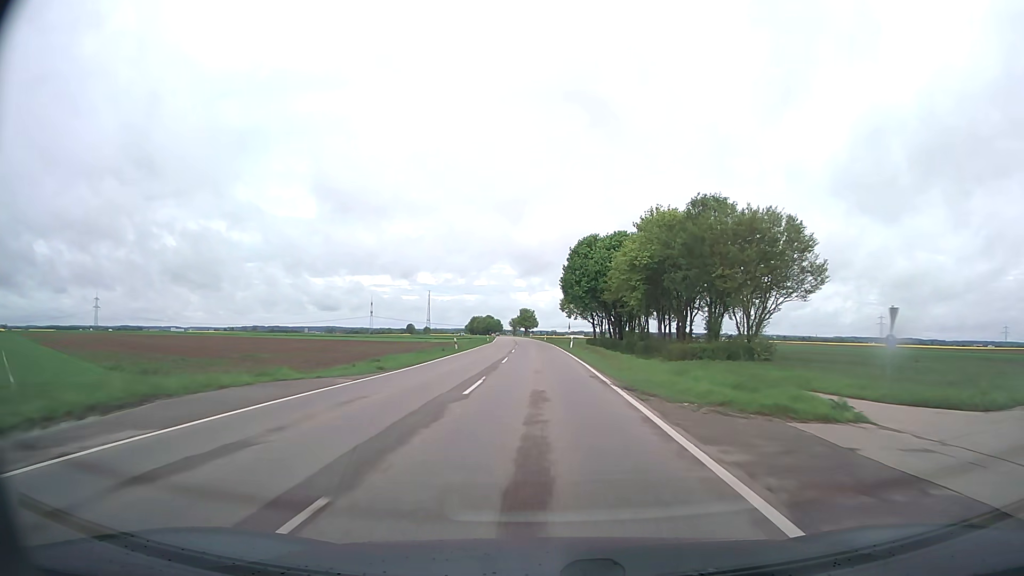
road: tertiary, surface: asphalt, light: Day
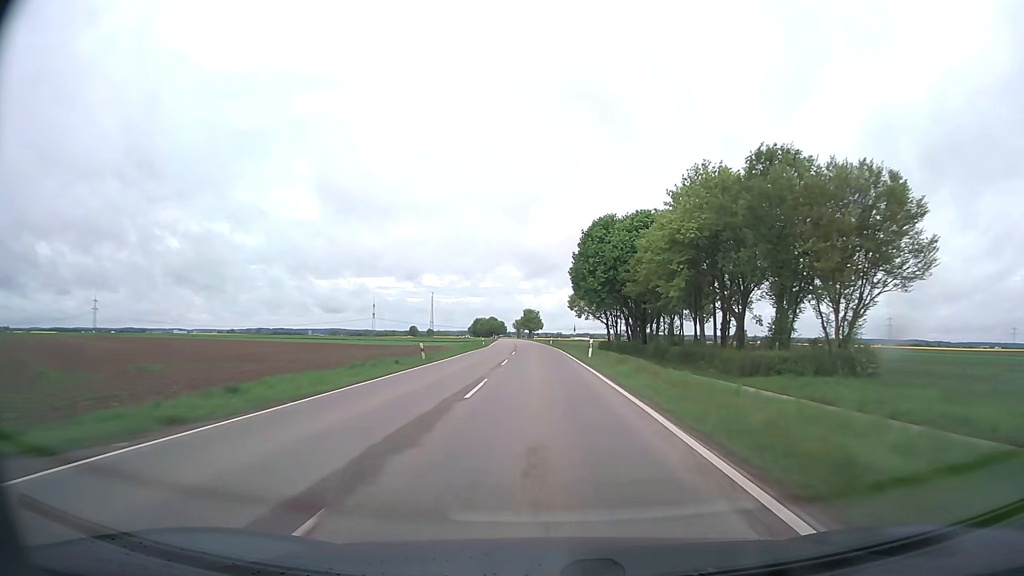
(-0.1, +15.3) m; -1°
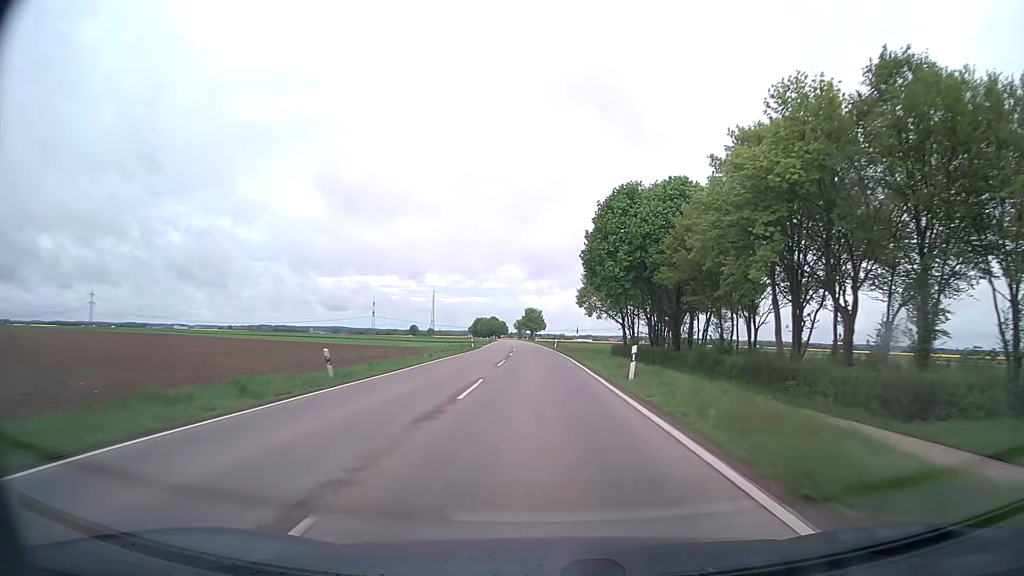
(0.0, +15.4) m; 0°
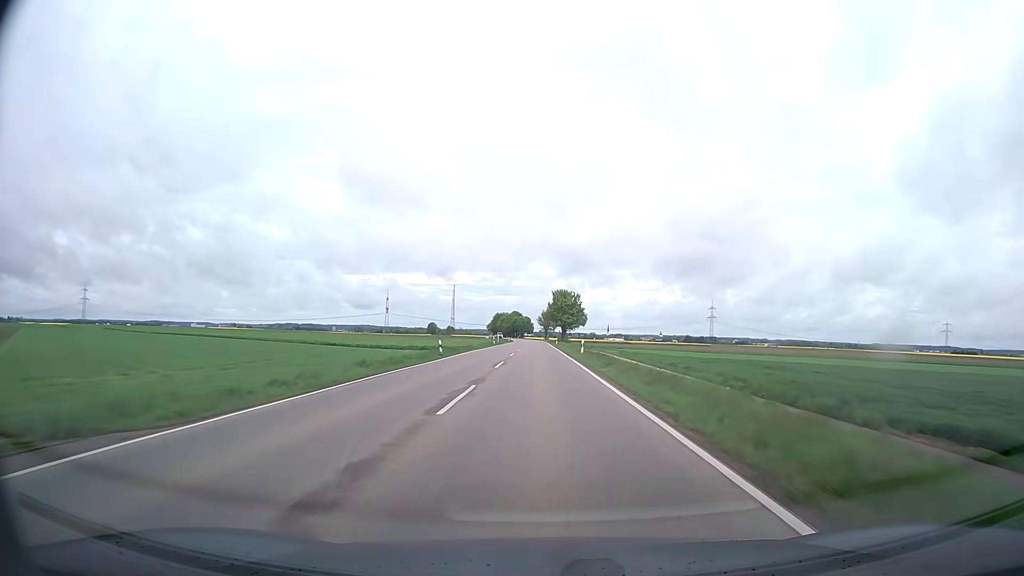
(-1.9, +78.4) m; -3°
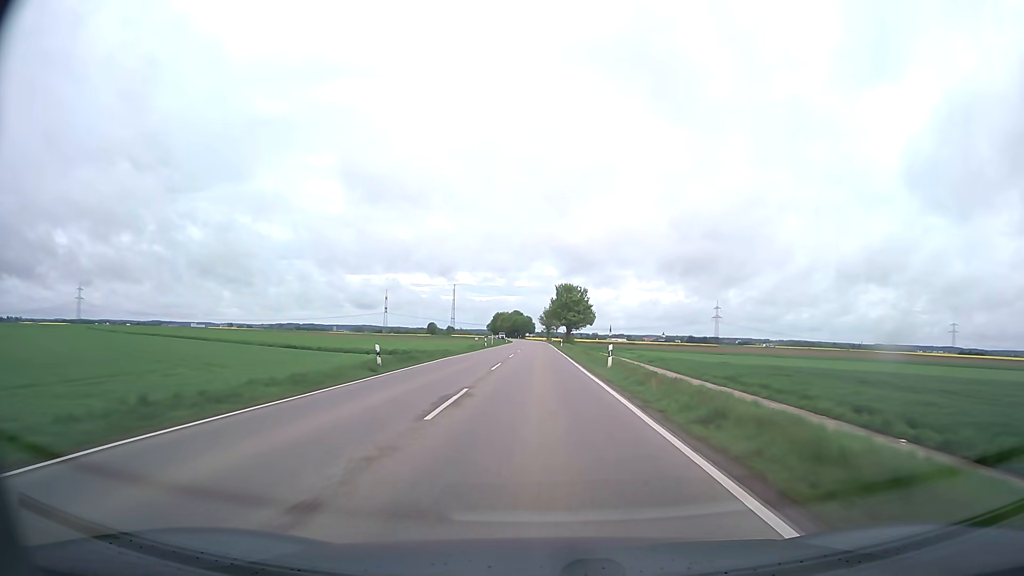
(0.0, +15.9) m; 0°
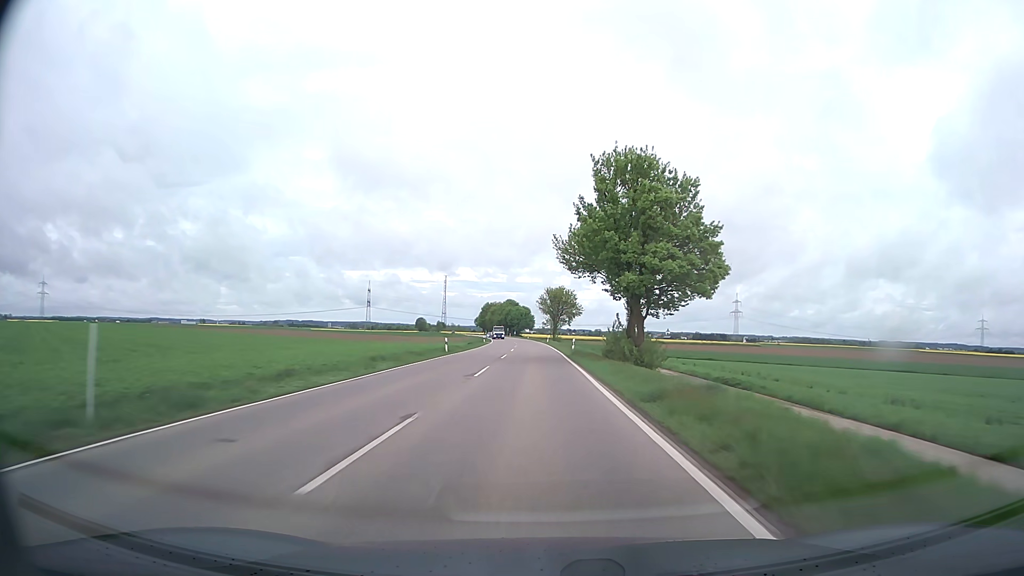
(-0.3, +80.5) m; 0°
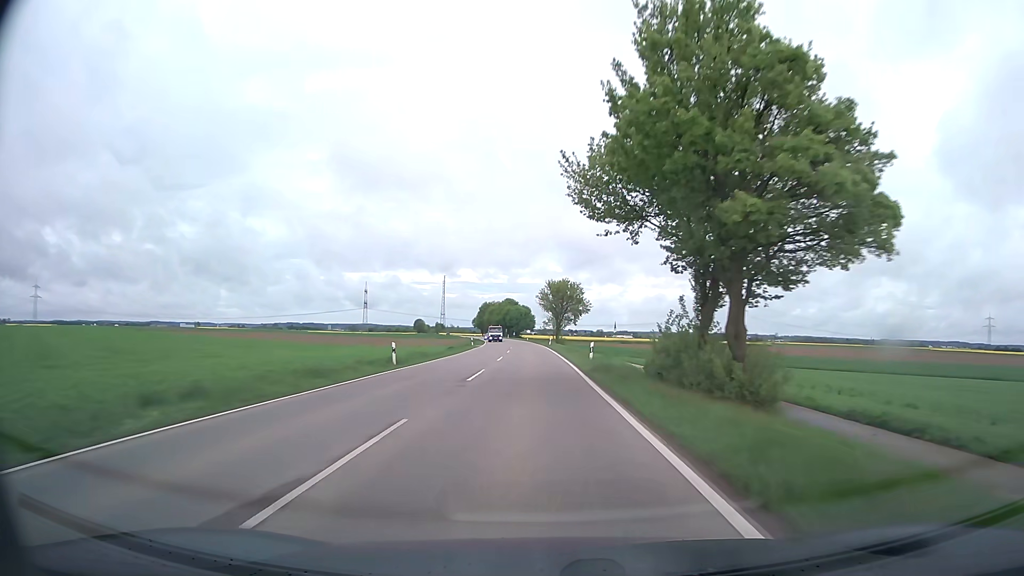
(0.0, +16.3) m; 0°
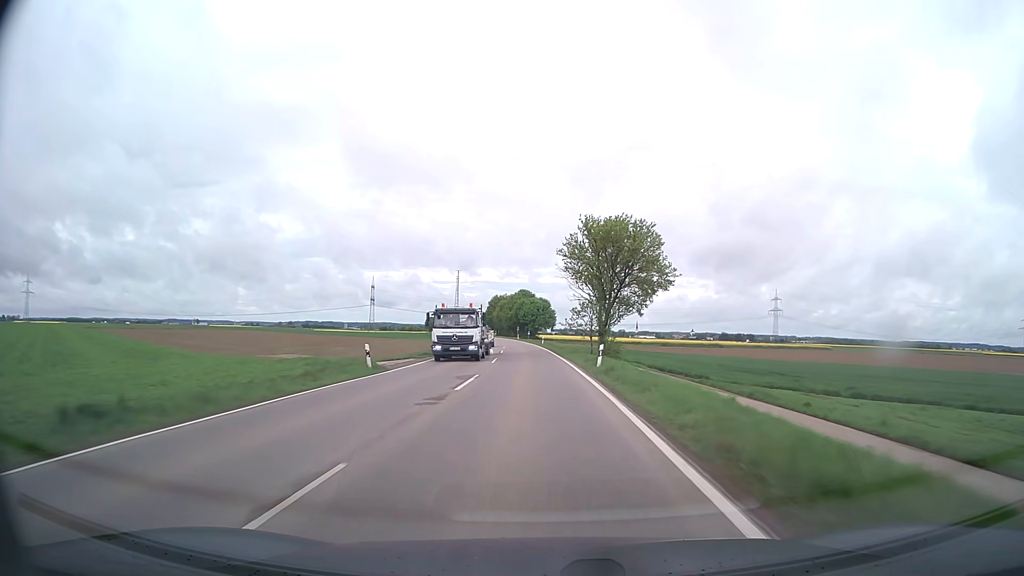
(-0.5, +49.0) m; -1°
(0, +10) (0, +20) (0, +30) (-1, +40) (-1, +50) (-2, +60) (-2, +70) (-3, +80) (-4, +90) (-5, +100) m
